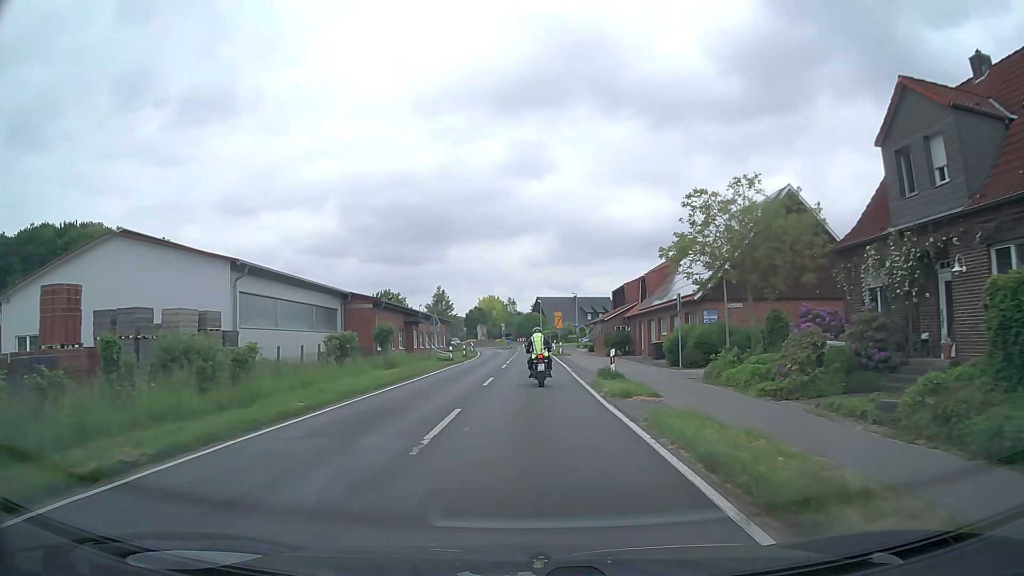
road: secondary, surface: asphalt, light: Day
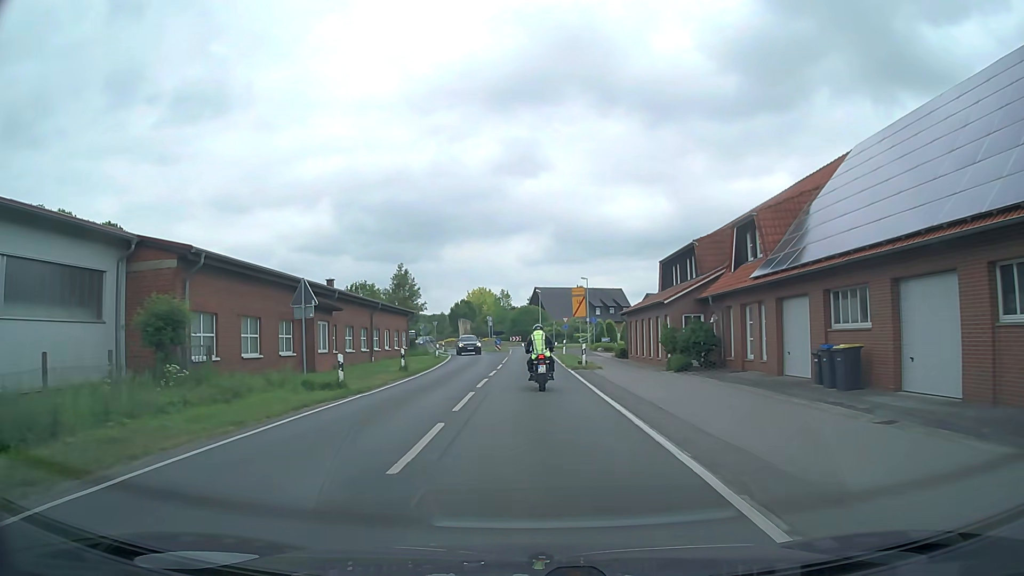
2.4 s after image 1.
(-0.2, +25.4) m; 0°
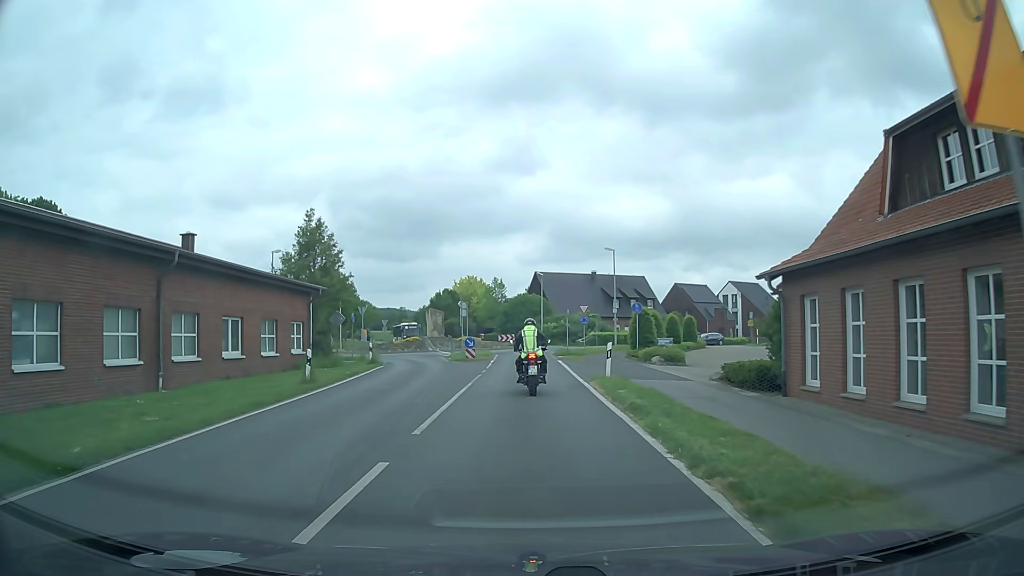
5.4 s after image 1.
(+0.1, +27.1) m; 0°
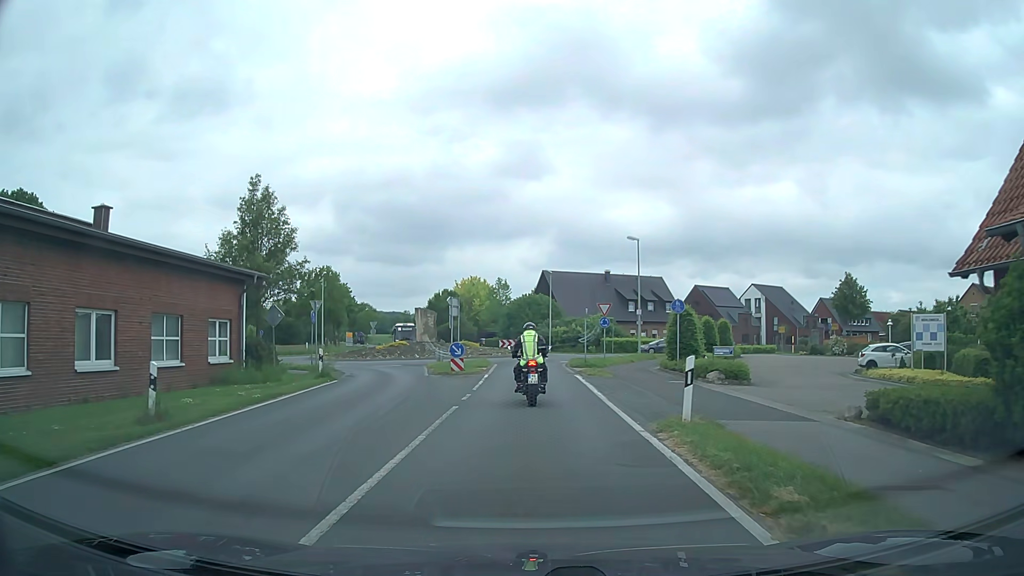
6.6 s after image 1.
(0.0, +9.1) m; 0°
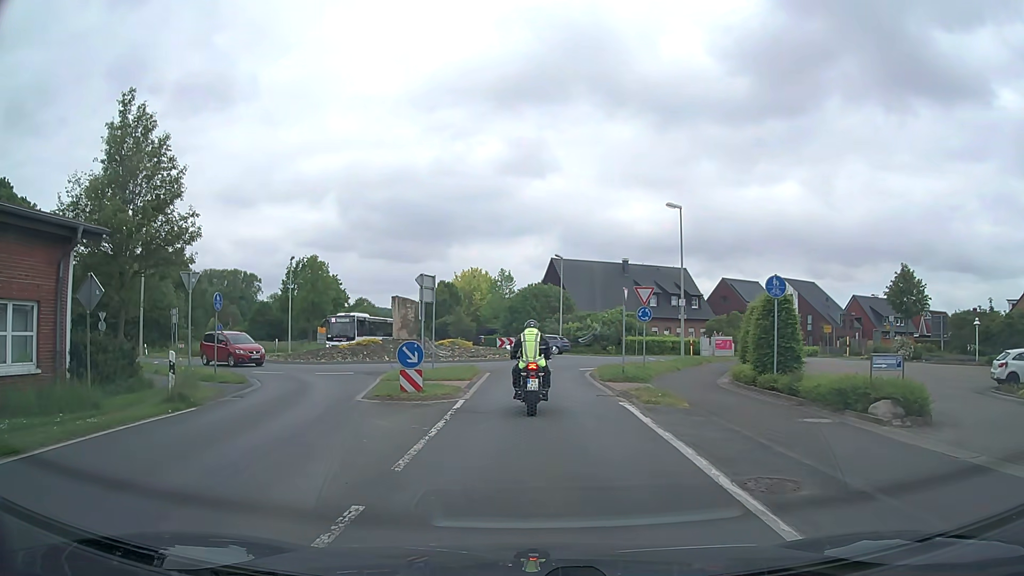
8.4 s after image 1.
(-0.1, +11.2) m; -1°
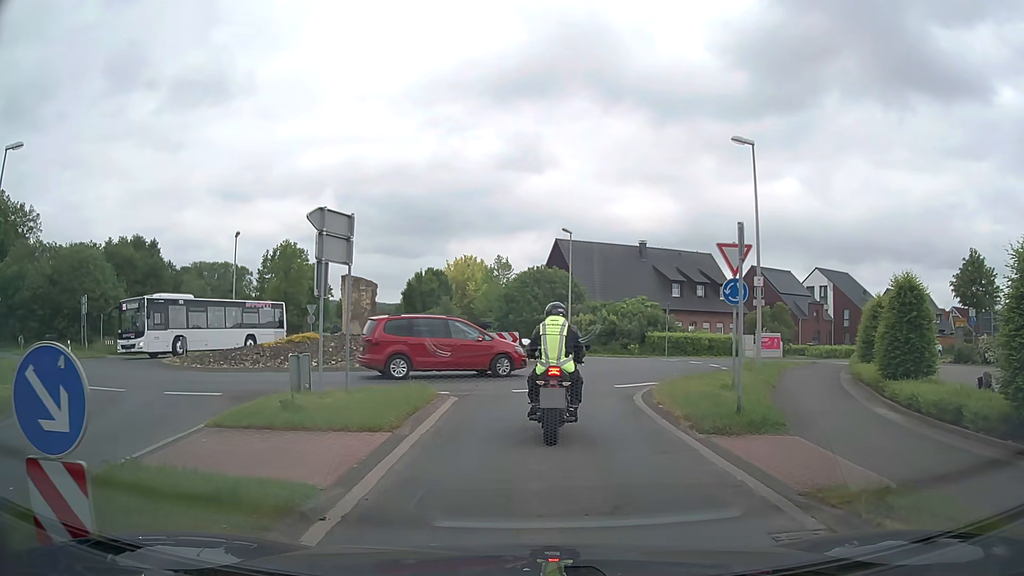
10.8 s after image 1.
(+0.1, +11.5) m; +1°
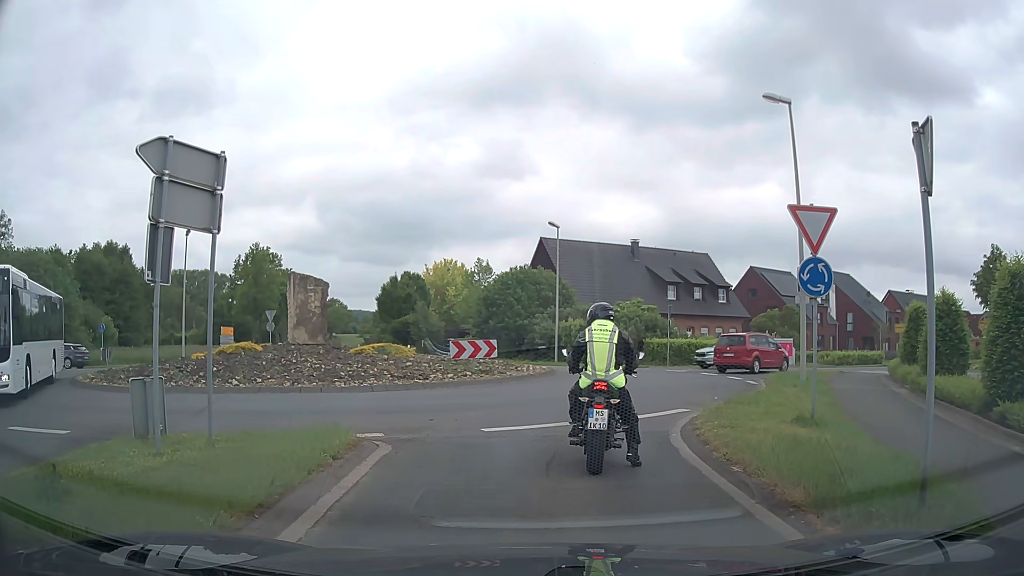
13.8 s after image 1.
(+0.1, +5.0) m; +4°
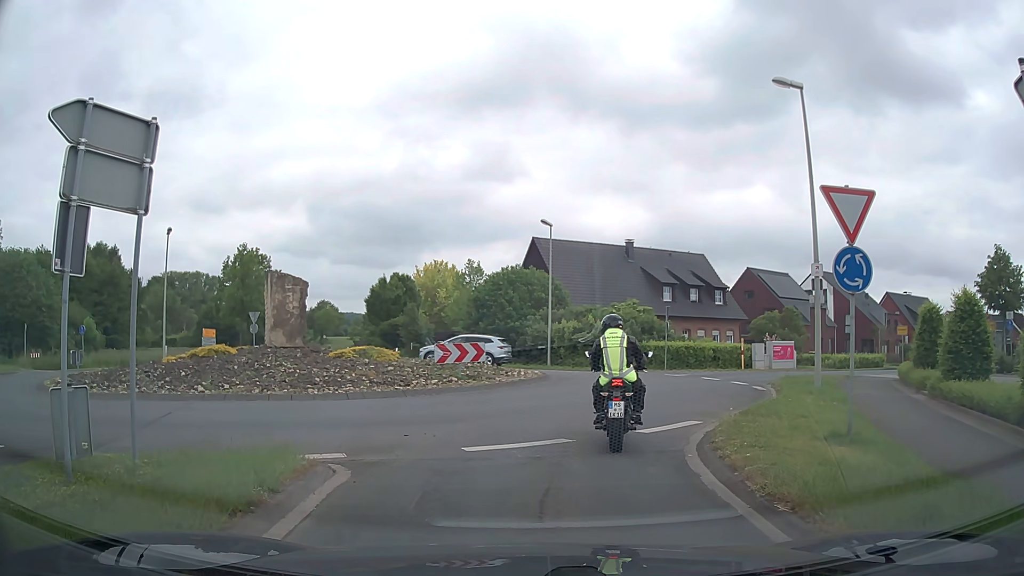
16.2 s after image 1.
(0.0, +1.6) m; 0°
(0, +10) (+2, +20) (+1, +29) (-7, +35) (-16, +34) (-26, +31) (-36, +30) (-46, +30) (-56, +30) (-66, +29) m
